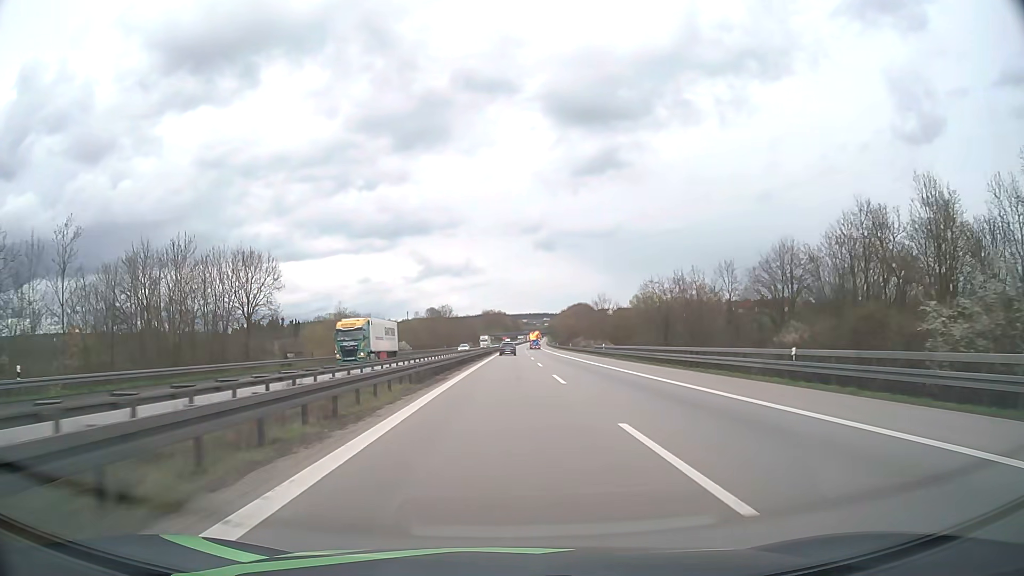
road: motorway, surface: asphalt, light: Day
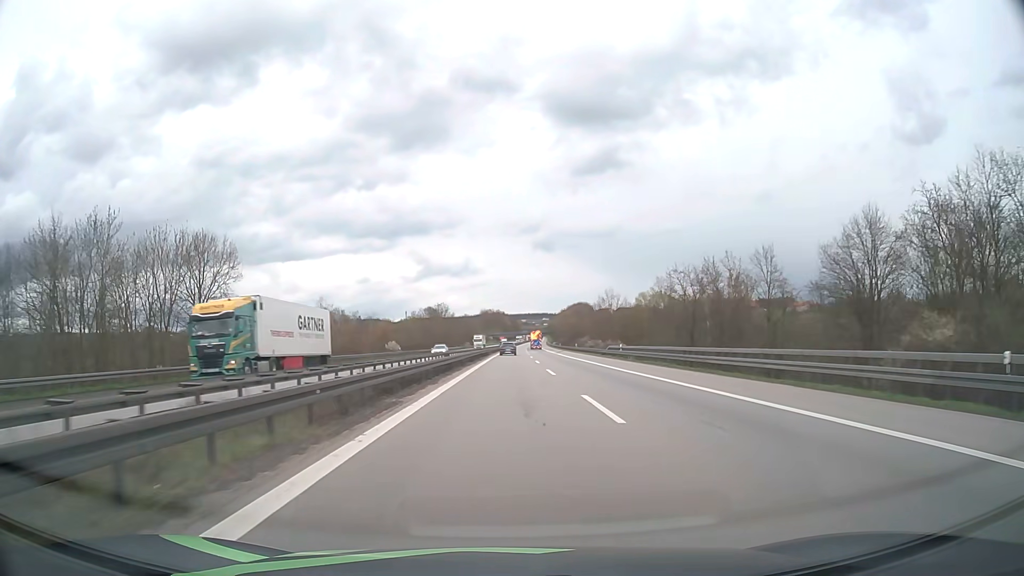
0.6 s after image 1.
(0.0, +11.8) m; 0°
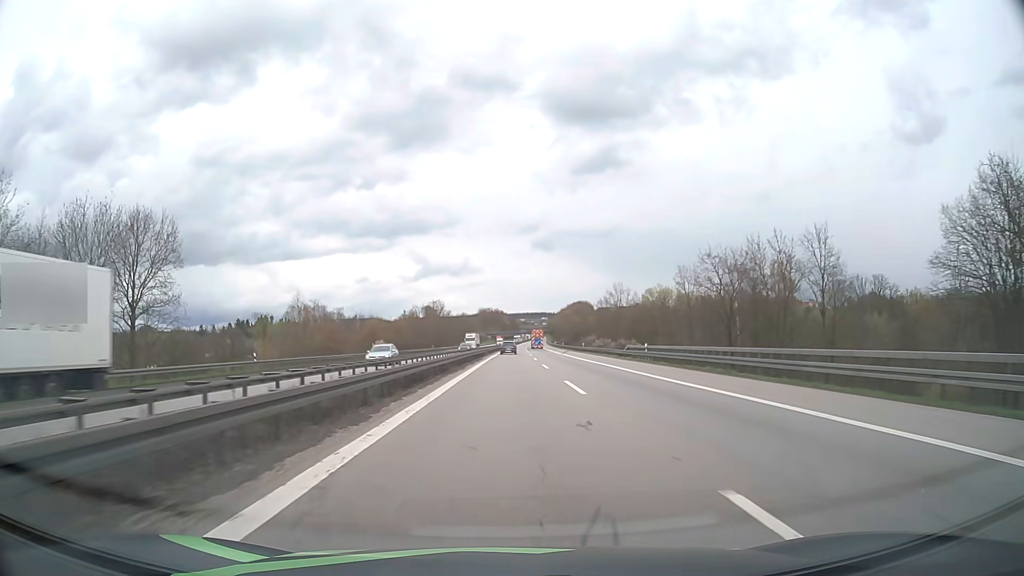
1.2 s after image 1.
(0.0, +11.8) m; 0°
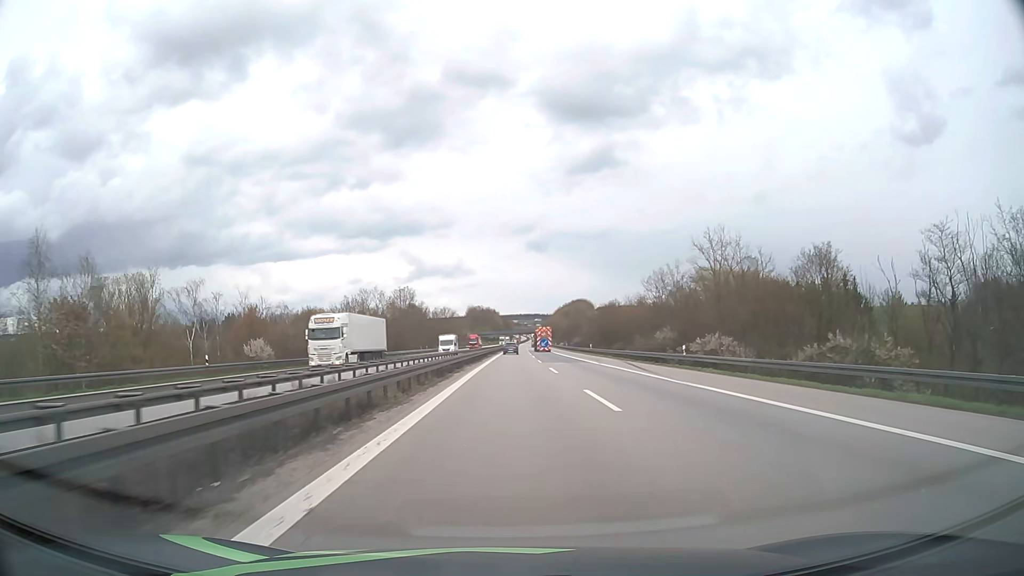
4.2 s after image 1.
(+0.2, +59.0) m; +1°
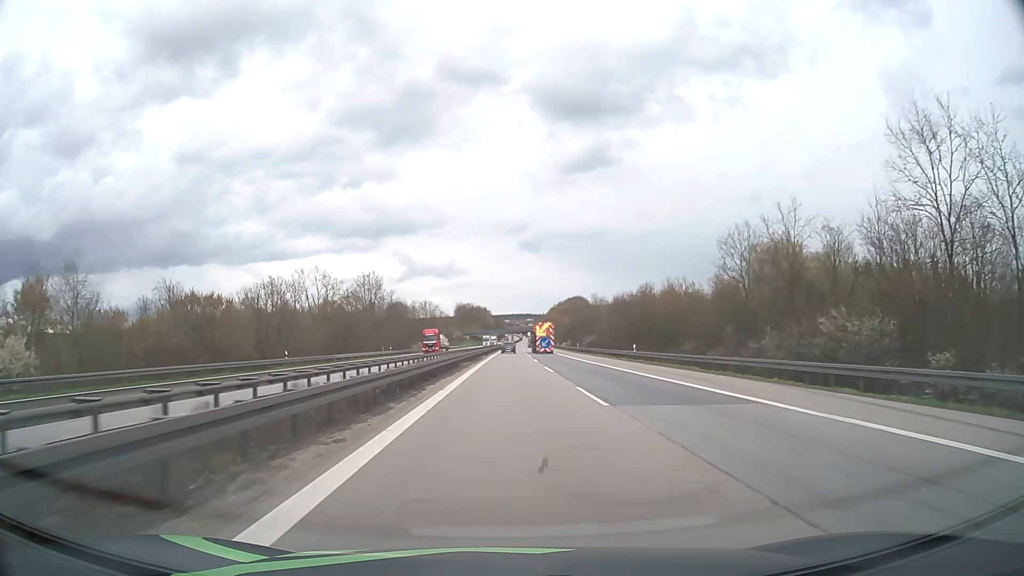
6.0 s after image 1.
(+0.1, +35.2) m; +1°
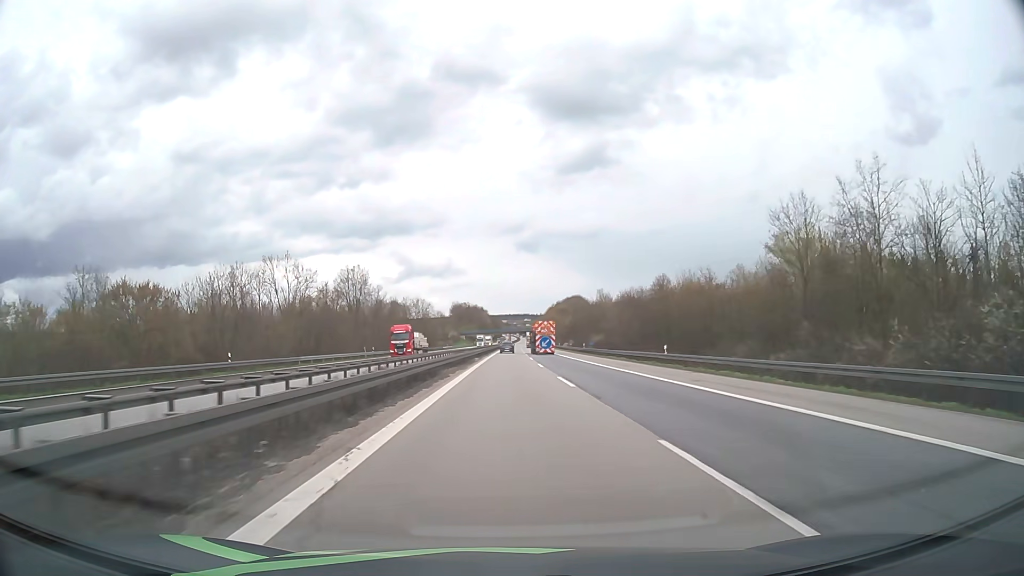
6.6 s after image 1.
(0.0, +11.7) m; 0°
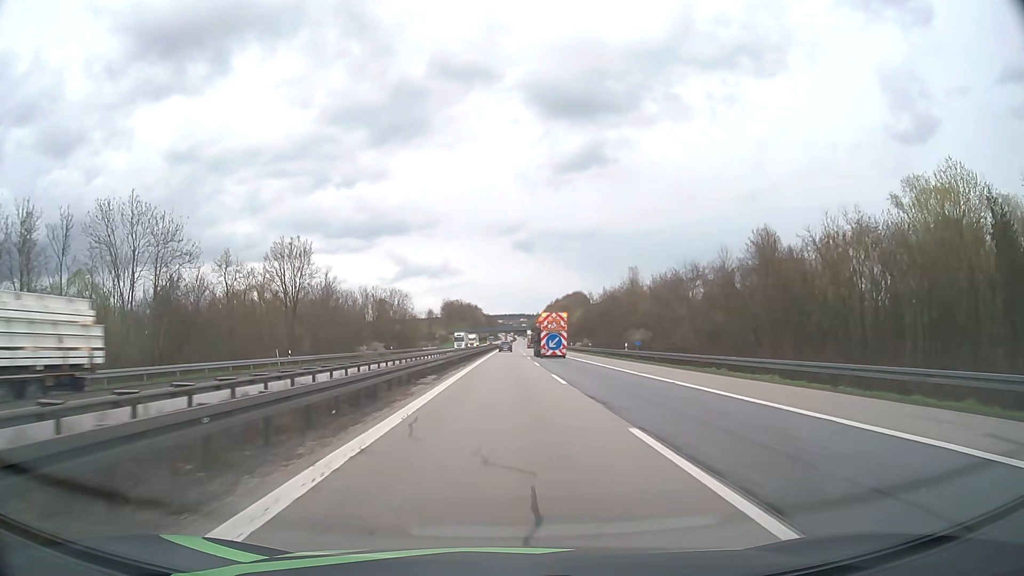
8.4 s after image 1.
(+0.1, +35.1) m; 0°
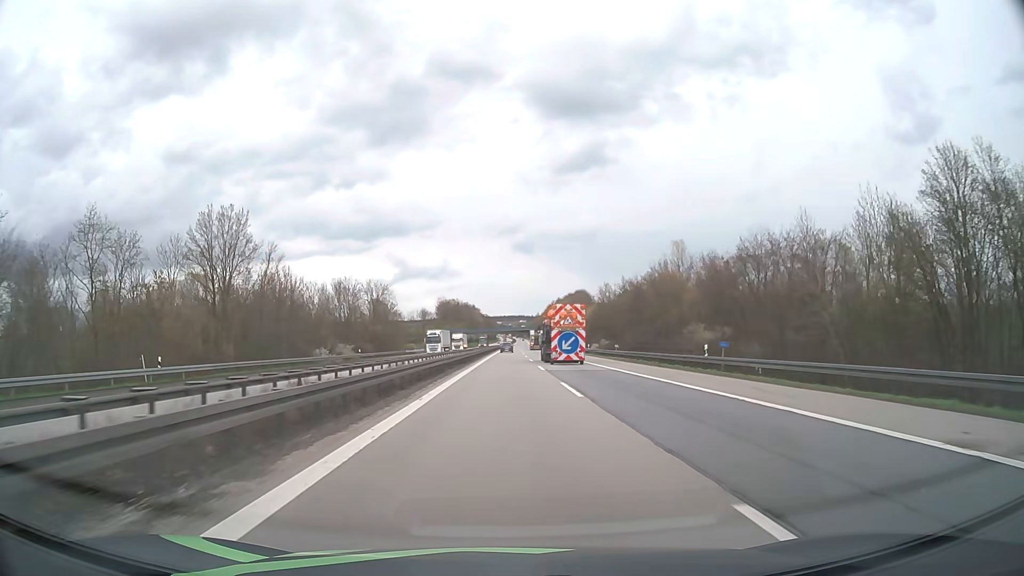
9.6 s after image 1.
(0.0, +23.4) m; 0°
(0, +10) (0, +20) (0, +30) (0, +40) (0, +50) (0, +60) (0, +70) (0, +80) (0, +90) (0, +100) m
